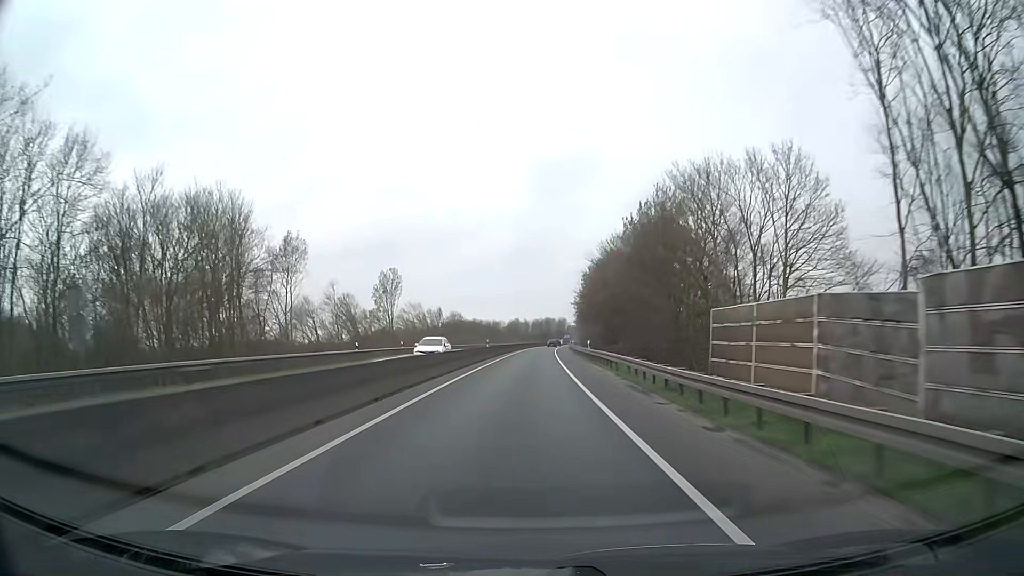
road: trunk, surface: asphalt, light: Day
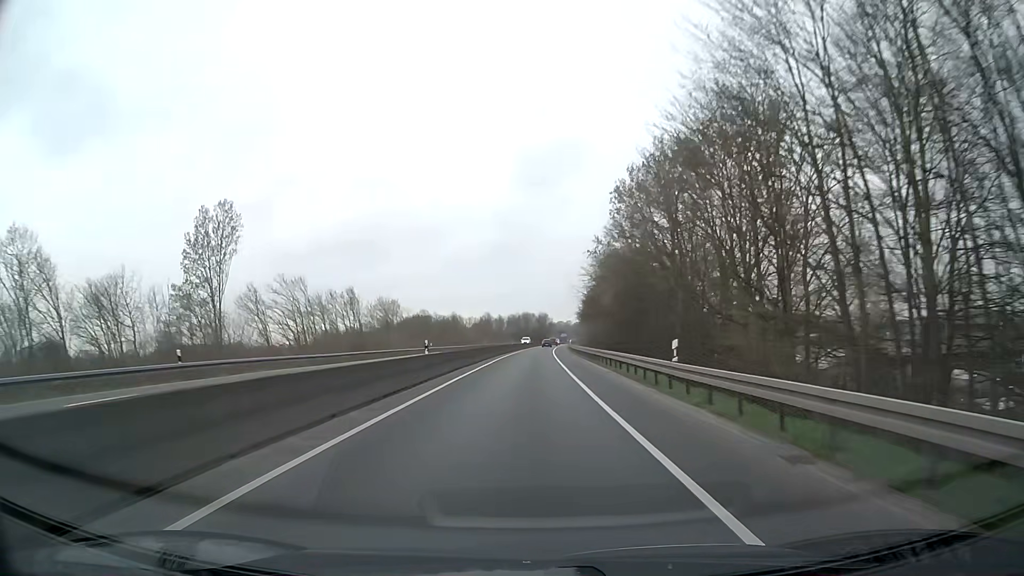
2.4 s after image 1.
(+0.9, +63.4) m; +2°
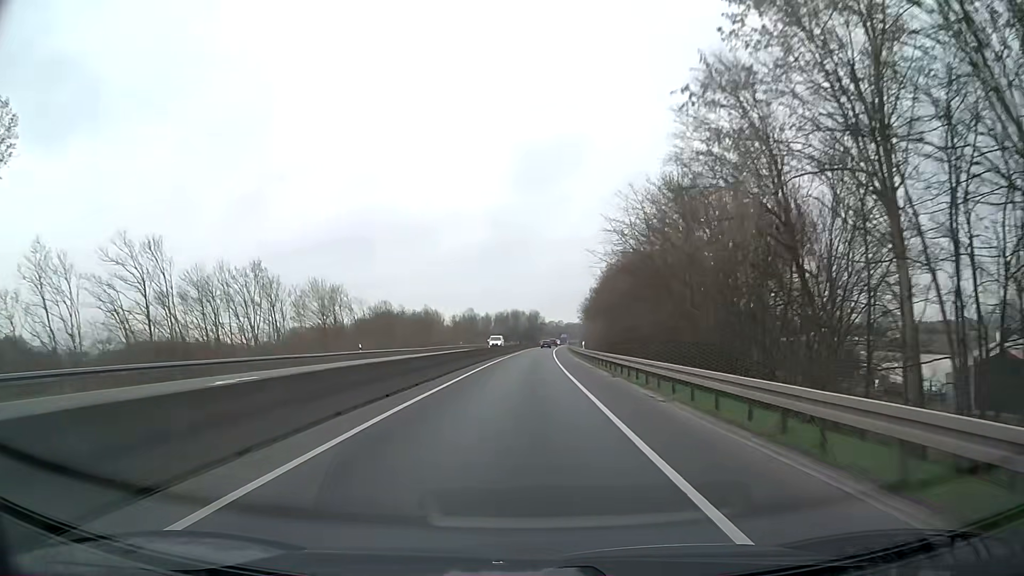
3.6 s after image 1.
(+0.2, +31.7) m; +1°
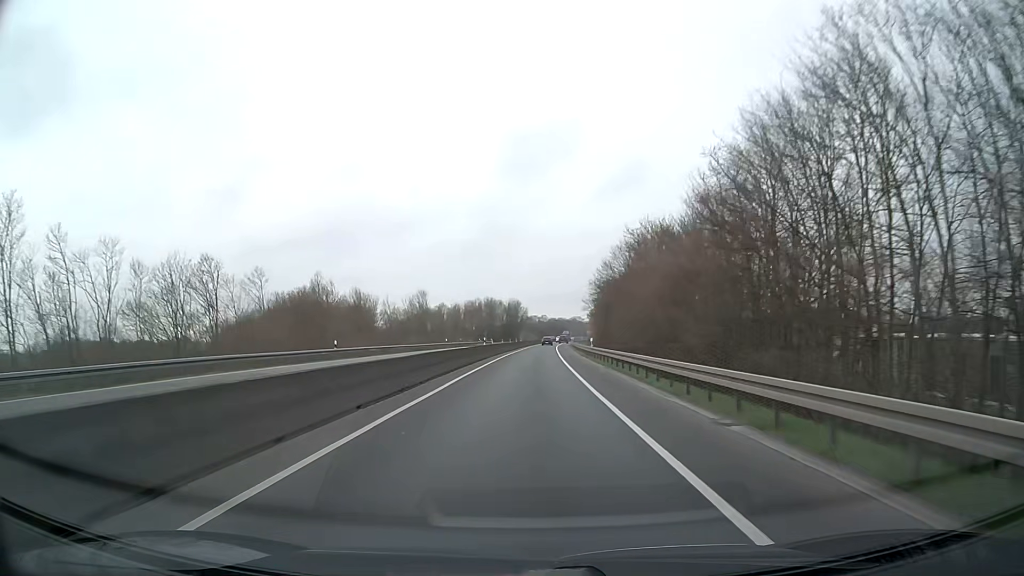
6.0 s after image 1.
(+0.9, +63.4) m; +2°
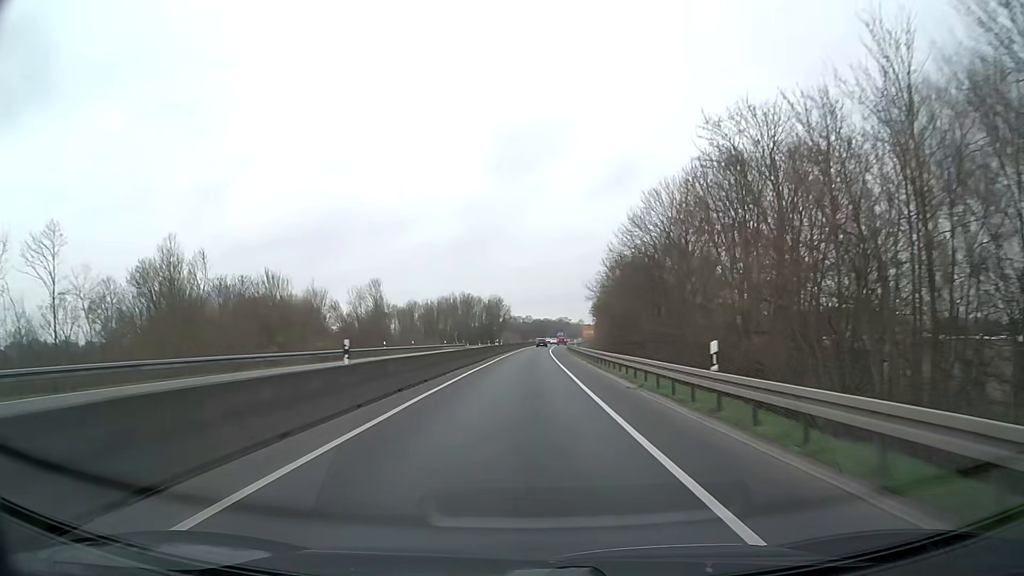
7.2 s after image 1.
(+0.4, +31.7) m; +1°
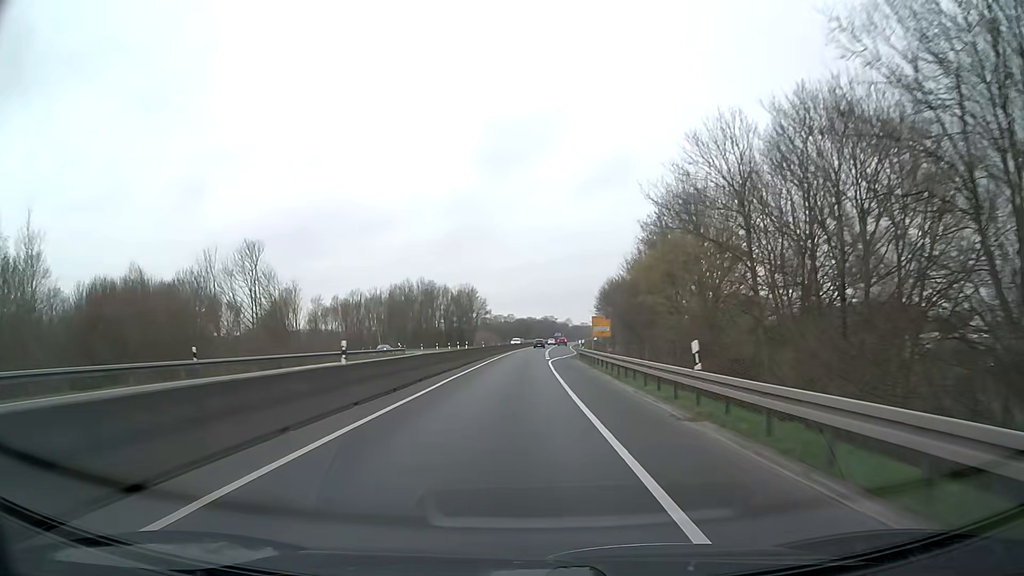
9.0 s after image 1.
(+0.8, +47.6) m; +2°
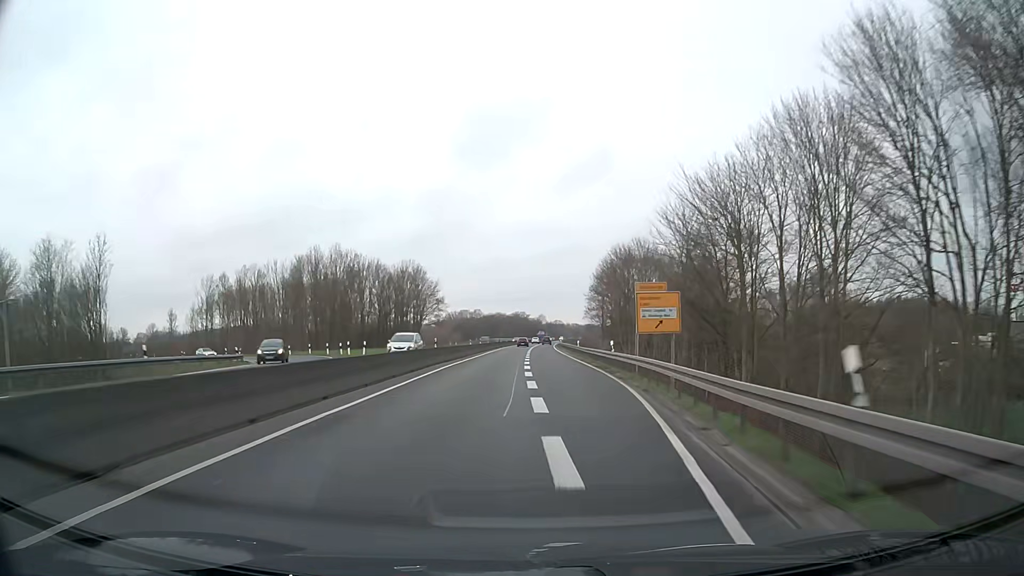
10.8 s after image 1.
(+0.7, +47.6) m; +2°
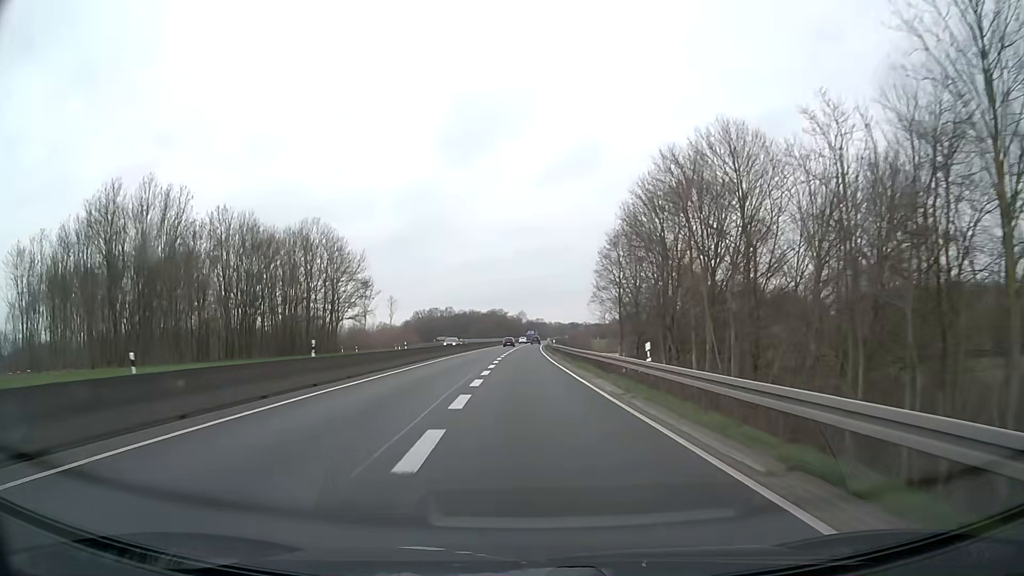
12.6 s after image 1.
(+1.1, +47.6) m; +2°
(0, +10) (0, +20) (0, +30) (0, +40) (0, +50) (0, +60) (0, +70) (0, +80) (0, +90) (0, +100) m
